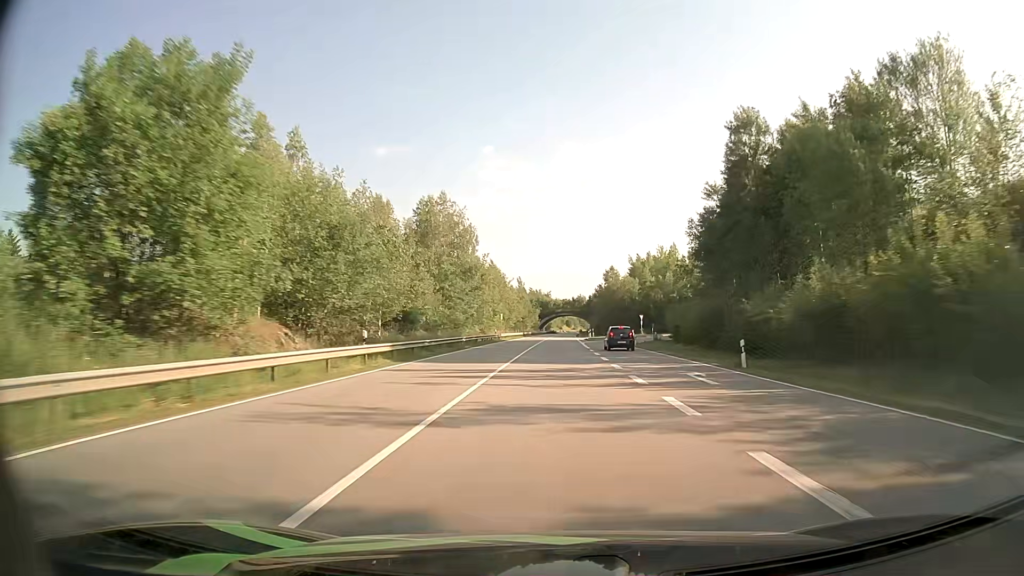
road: primary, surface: asphalt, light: Day
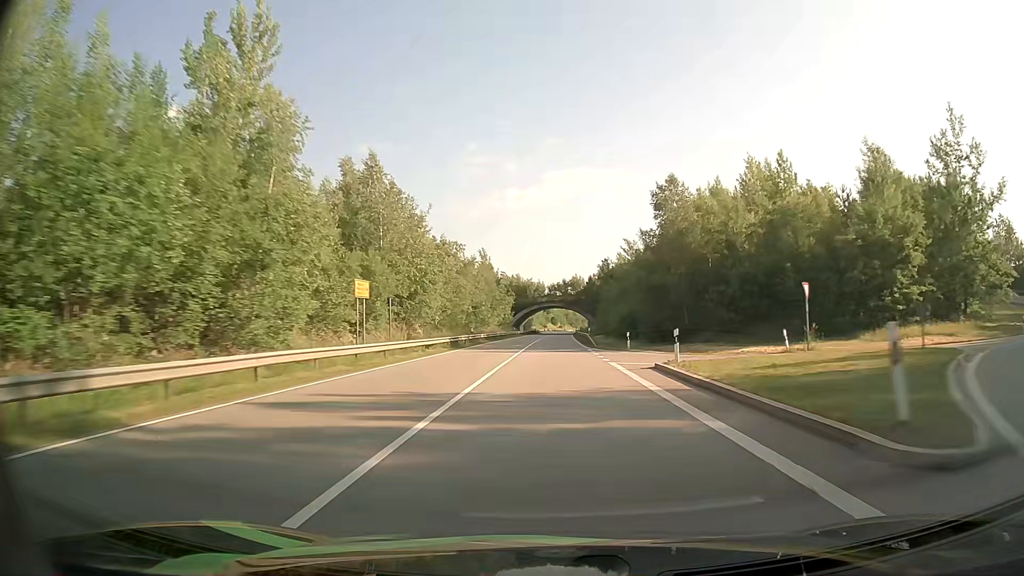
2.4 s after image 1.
(+1.1, +68.8) m; +2°
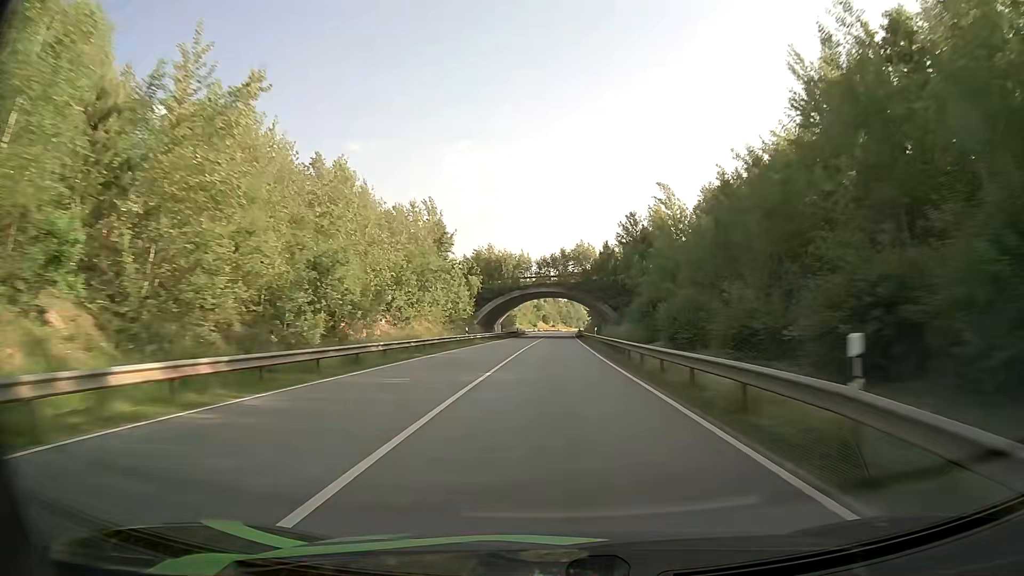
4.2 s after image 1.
(+0.3, +52.0) m; +1°
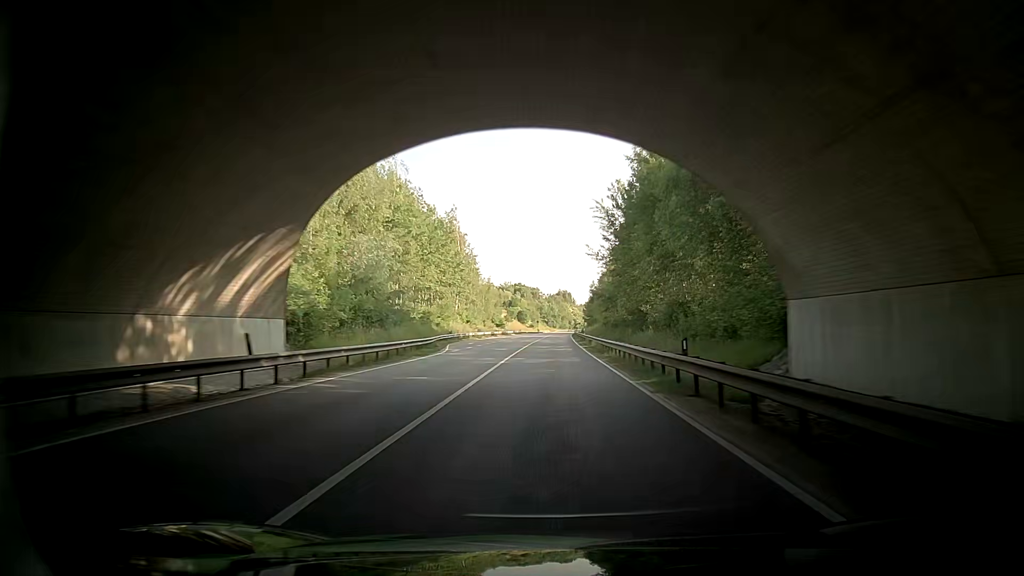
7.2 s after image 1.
(+1.3, +87.0) m; +1°
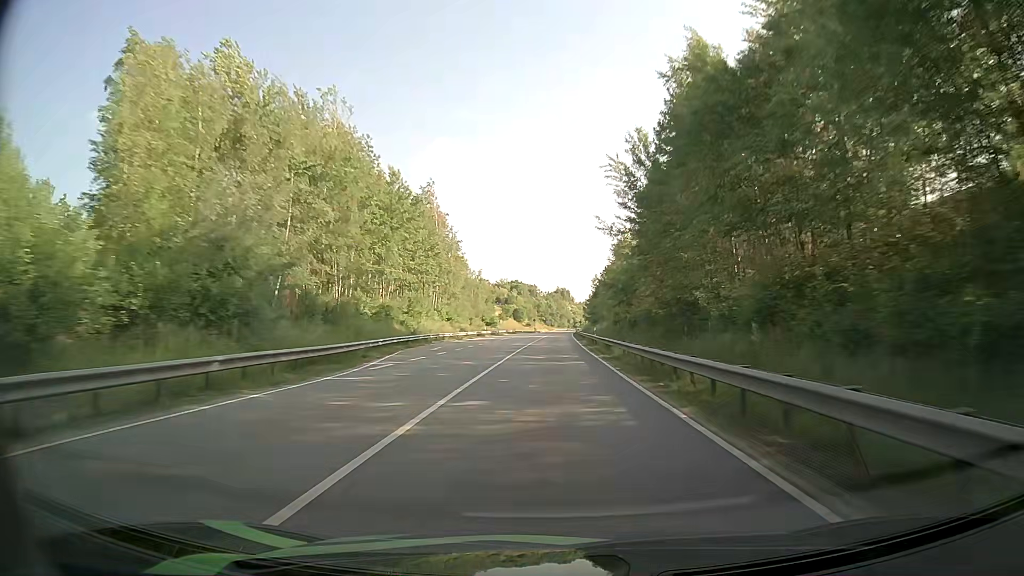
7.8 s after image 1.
(-0.1, +17.4) m; +1°
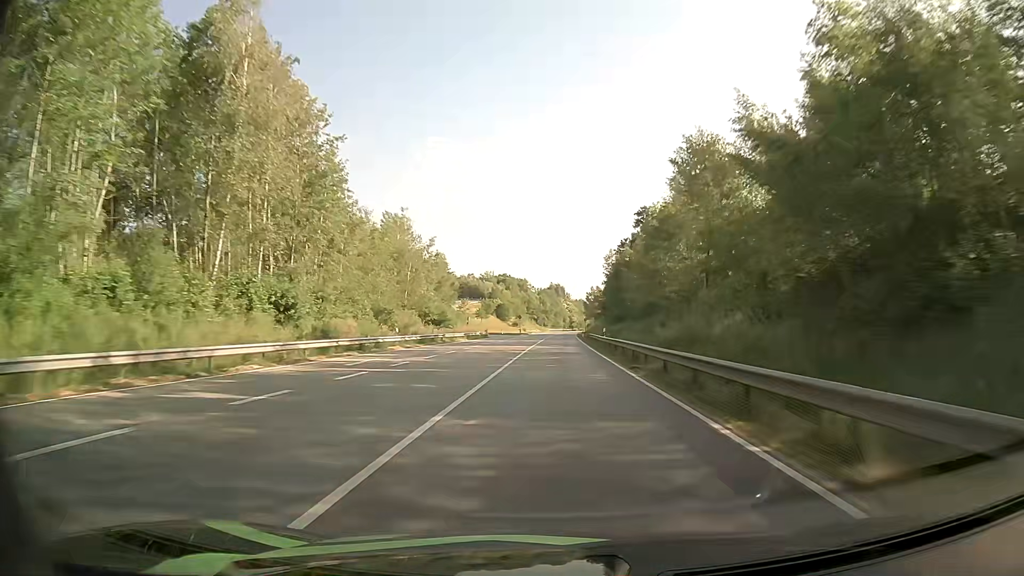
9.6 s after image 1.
(0.0, +52.3) m; +1°
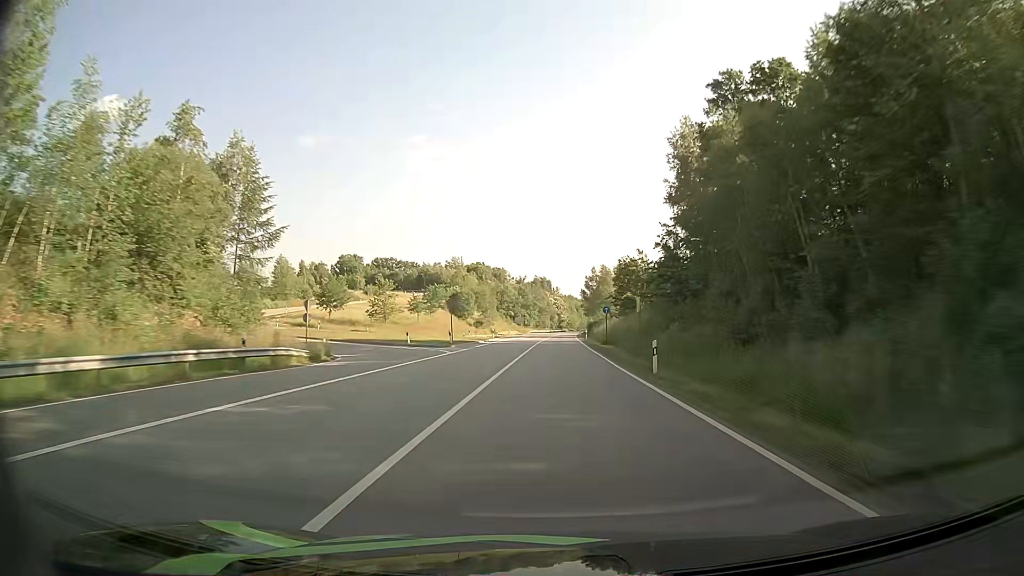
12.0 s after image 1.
(+0.9, +69.8) m; +1°
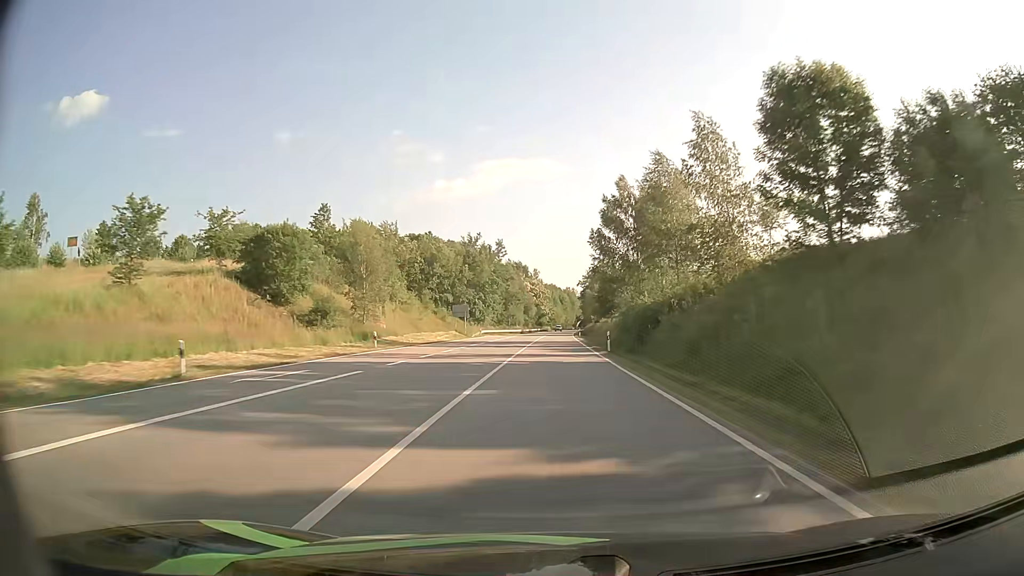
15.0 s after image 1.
(+1.4, +87.3) m; +2°
(0, +10) (0, +20) (0, +30) (0, +40) (0, +50) (+1, +60) (+1, +70) (+1, +80) (+1, +90) (+2, +100) m
